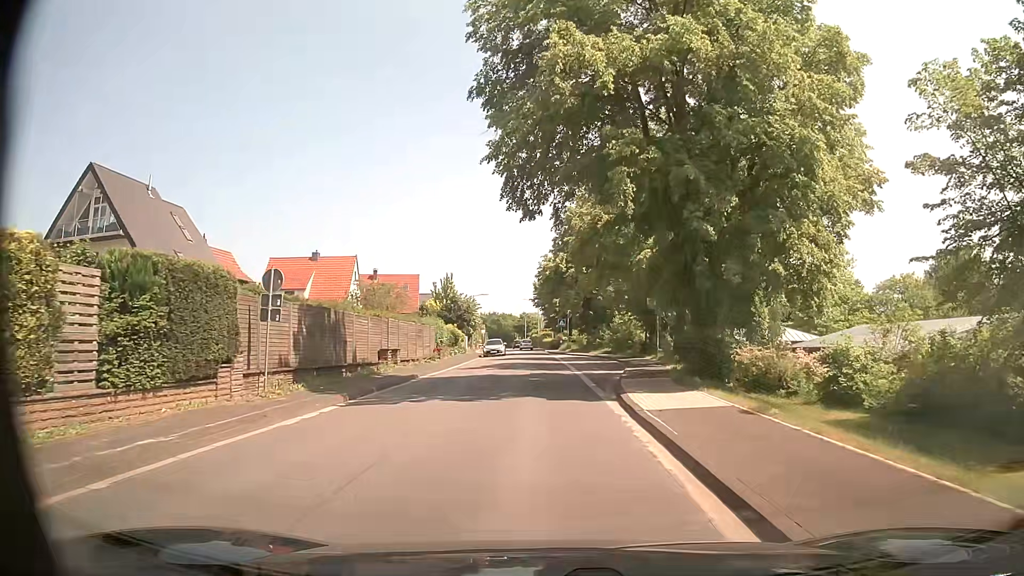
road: tertiary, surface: asphalt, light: Day
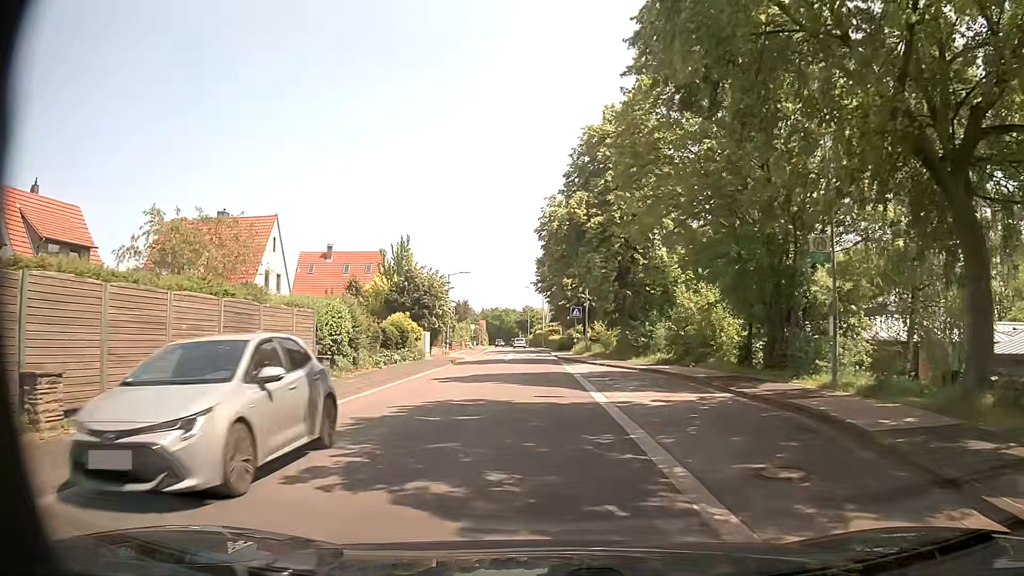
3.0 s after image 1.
(0.0, +23.5) m; 0°
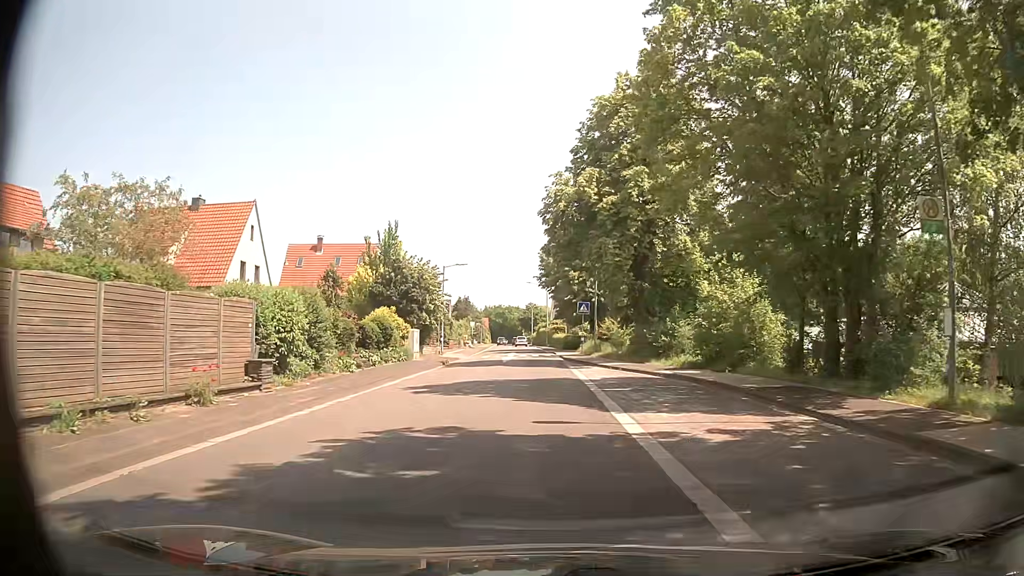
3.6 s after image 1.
(0.0, +4.7) m; 0°
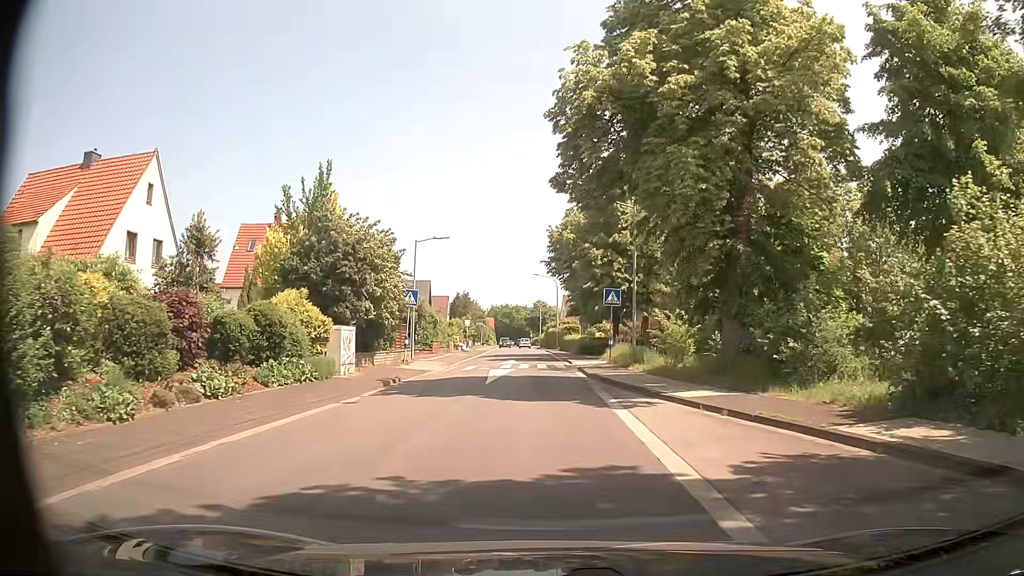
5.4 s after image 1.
(-0.3, +14.0) m; -2°
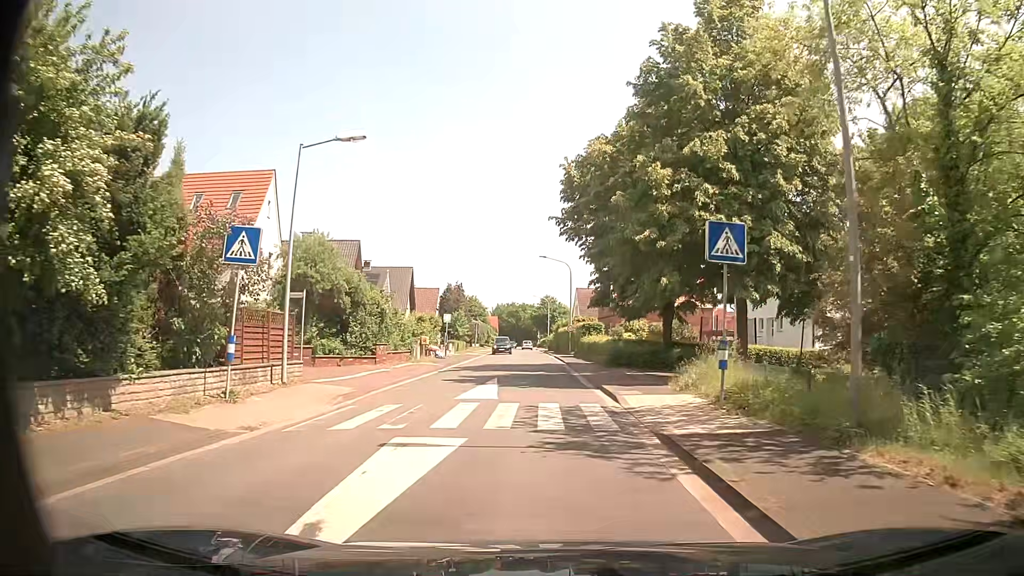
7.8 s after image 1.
(0.0, +18.6) m; 0°
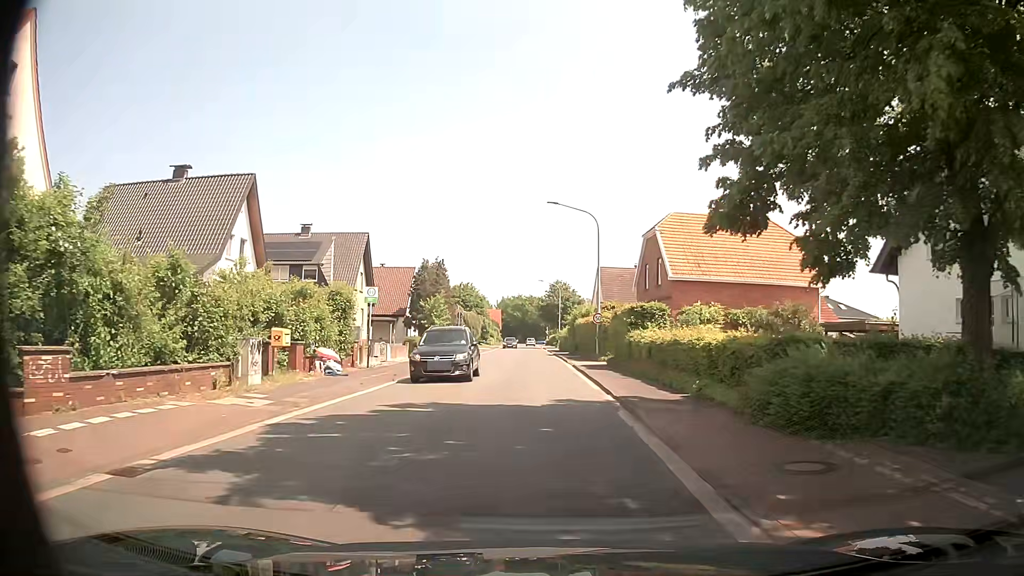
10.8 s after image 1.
(-0.2, +23.4) m; -2°
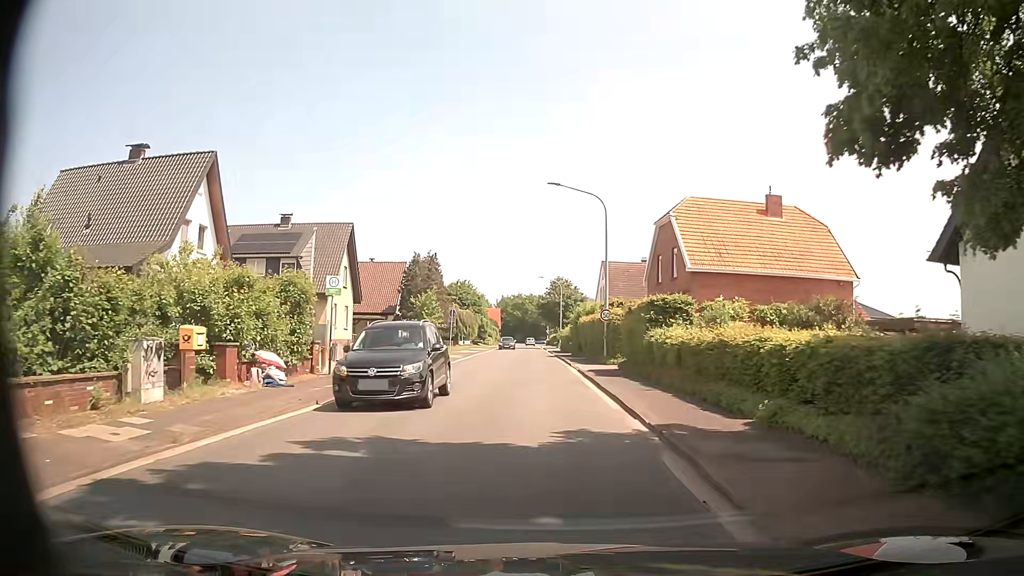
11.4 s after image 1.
(+0.1, +4.7) m; +1°
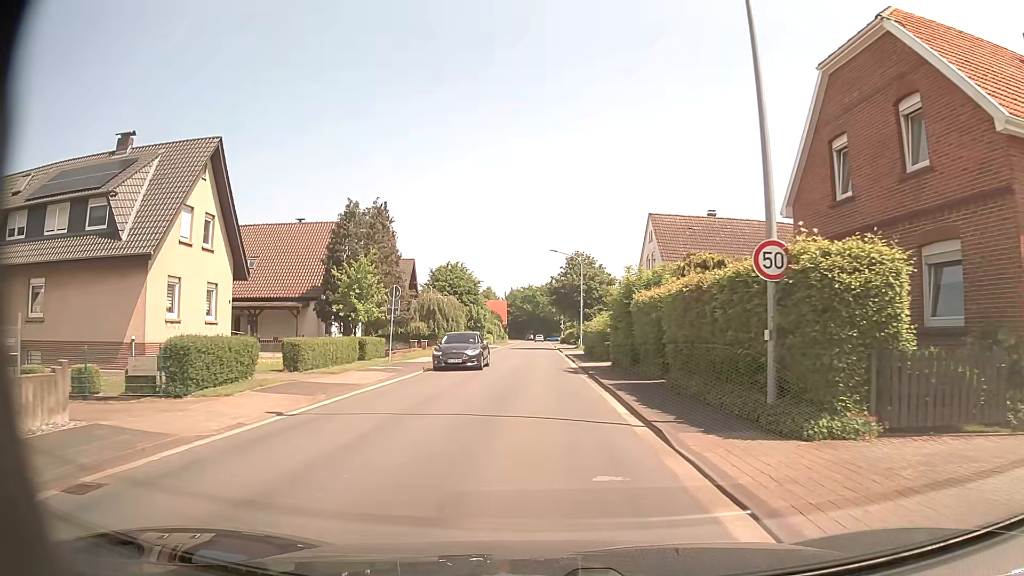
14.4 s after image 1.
(-0.1, +23.4) m; -1°
(0, +10) (0, +20) (0, +30) (0, +40) (0, +50) (0, +60) (-1, +70) (-1, +80) (-1, +90) (-1, +100) m
